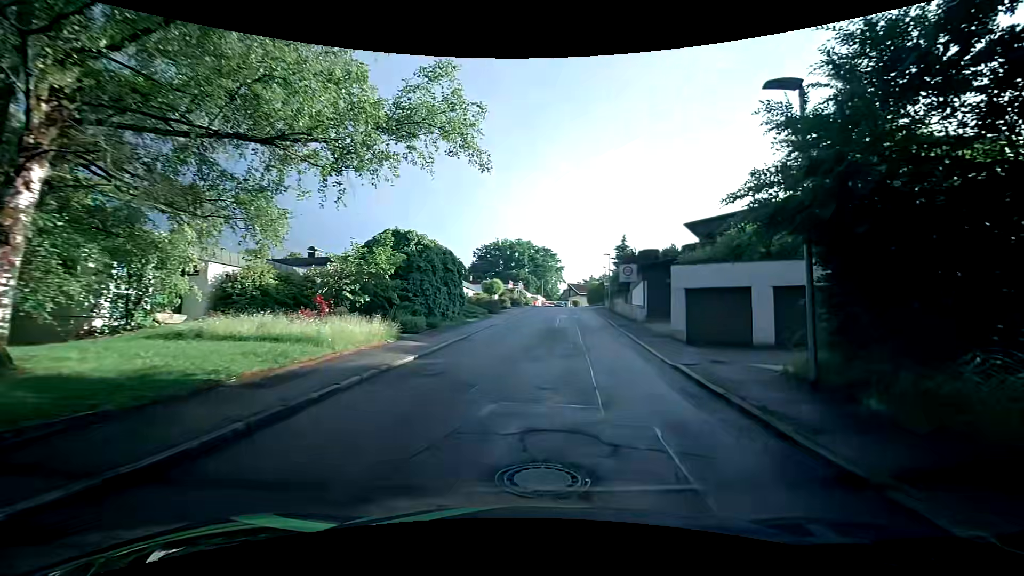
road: tertiary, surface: asphalt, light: Day
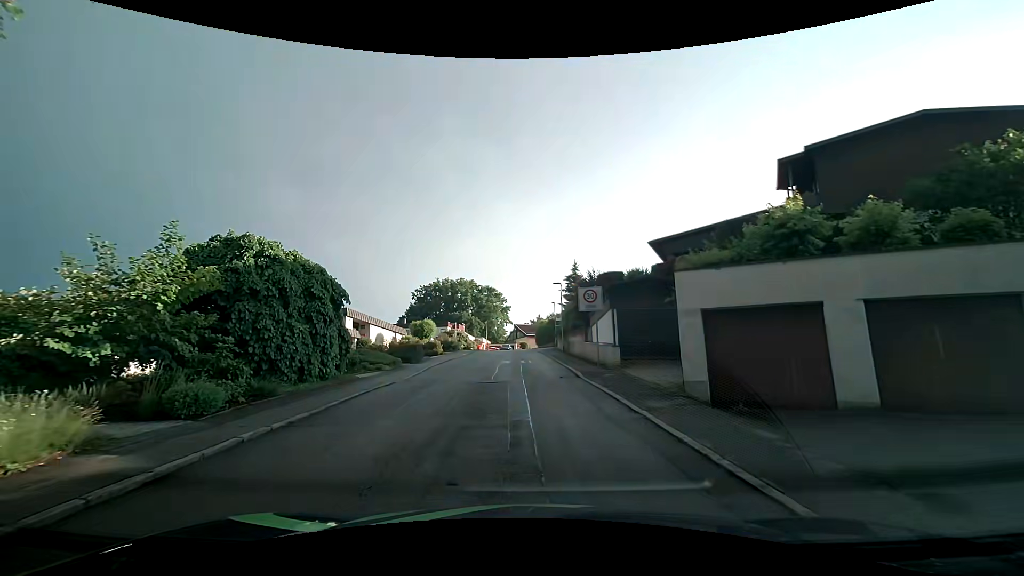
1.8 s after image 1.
(+1.1, +8.5) m; +8°
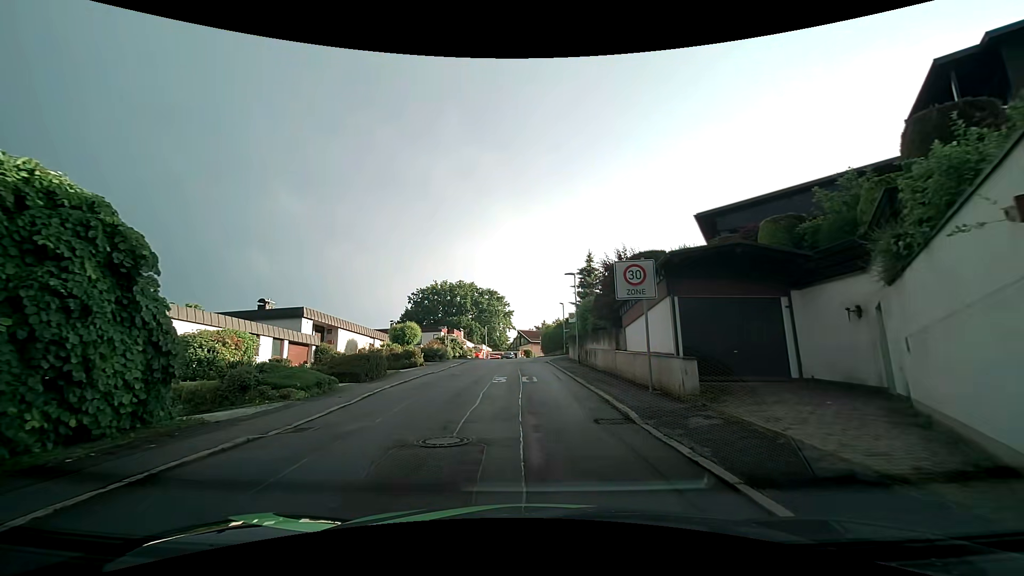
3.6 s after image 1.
(0.0, +8.4) m; -1°
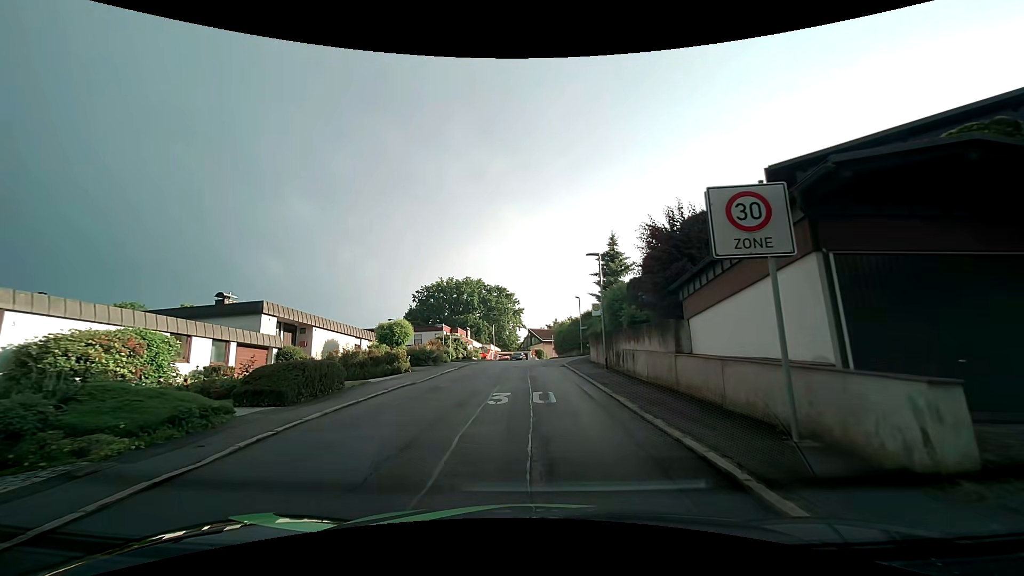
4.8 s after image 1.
(0.0, +6.2) m; -2°
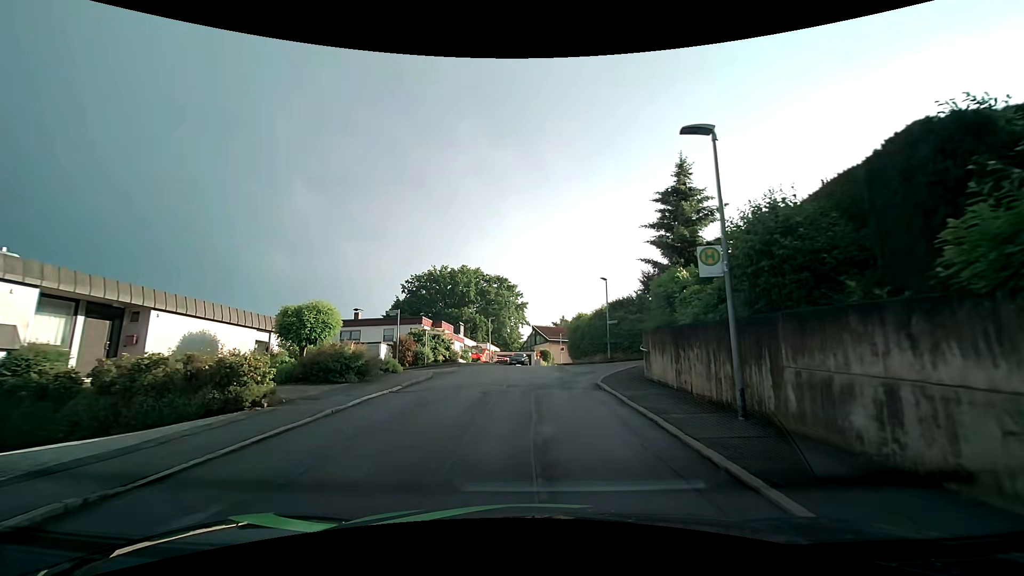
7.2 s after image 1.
(+0.2, +13.4) m; 0°
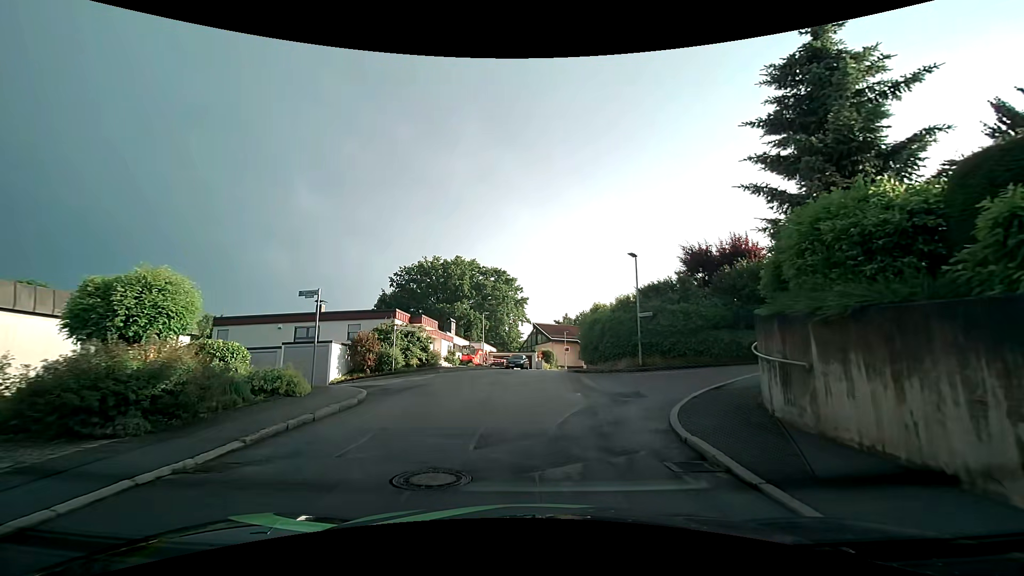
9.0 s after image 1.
(0.0, +8.6) m; 0°
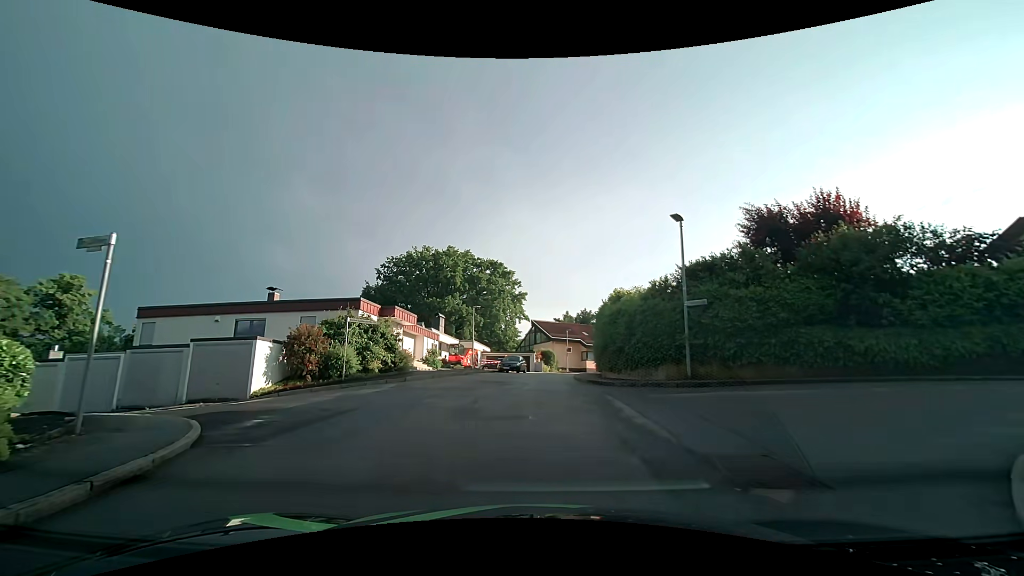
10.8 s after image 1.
(+0.1, +6.9) m; +3°
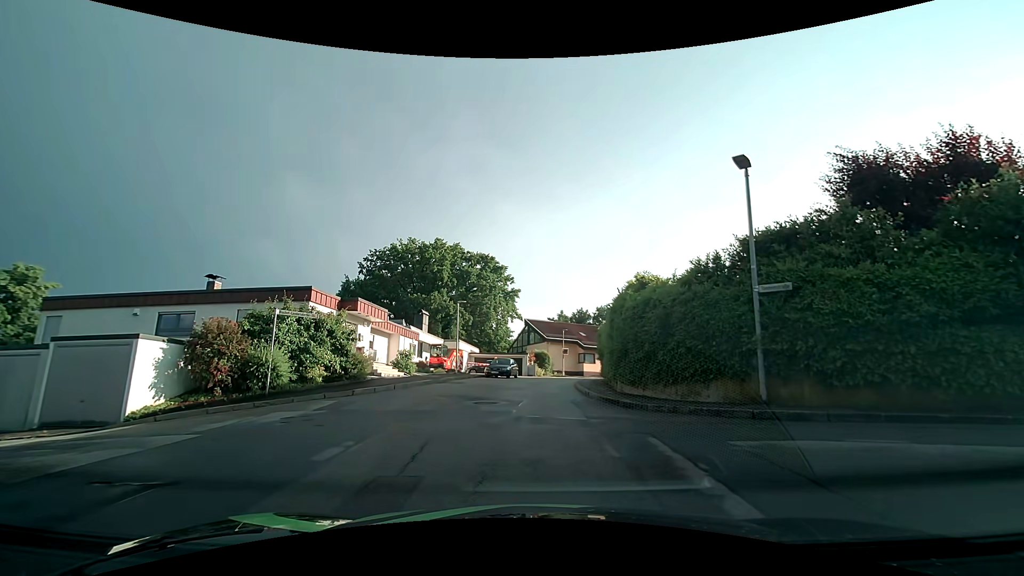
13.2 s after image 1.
(-0.1, +5.1) m; -1°
